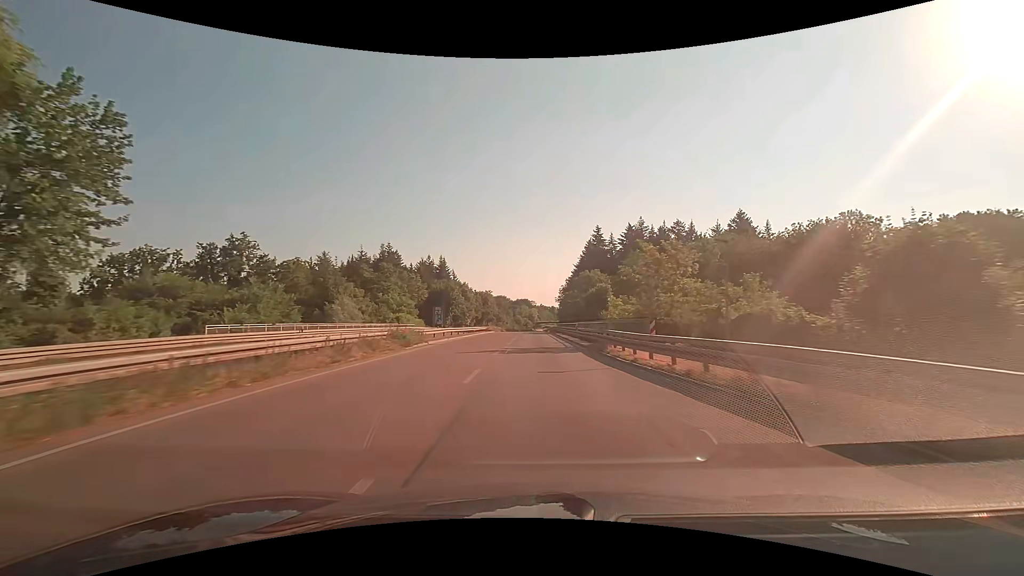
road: trunk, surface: asphalt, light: Day
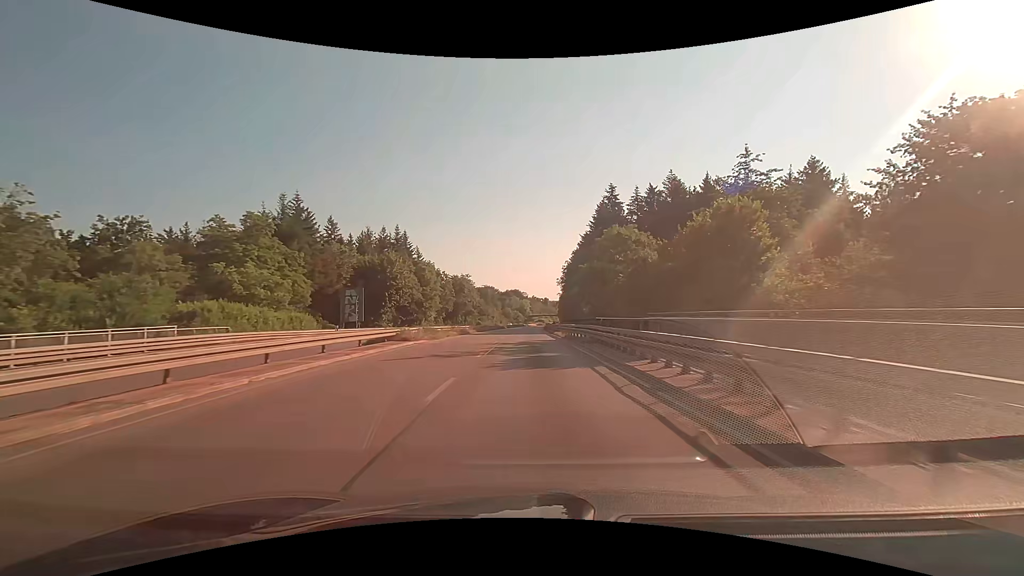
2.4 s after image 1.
(+0.4, +47.2) m; +1°
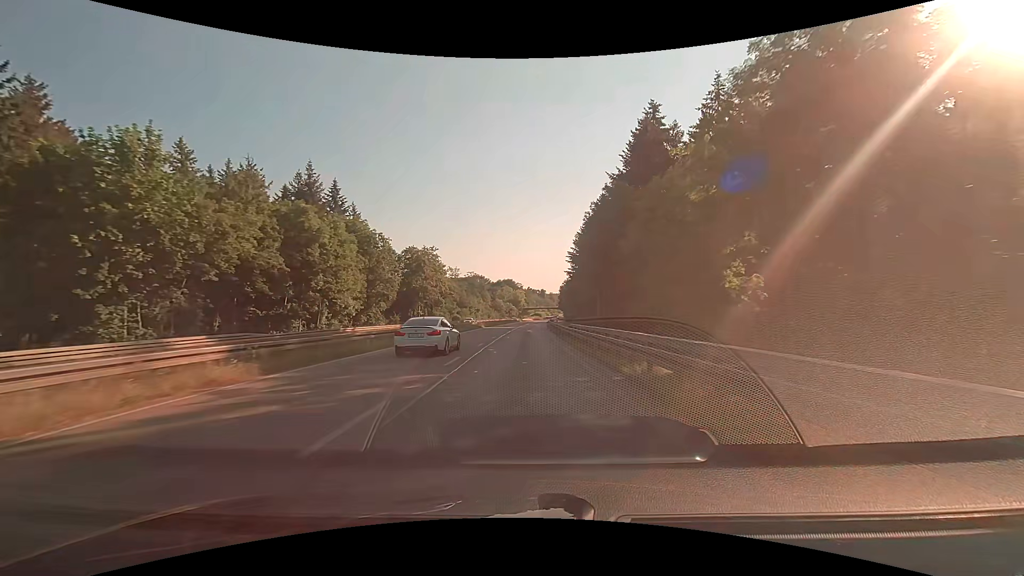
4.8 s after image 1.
(+0.3, +47.9) m; +1°
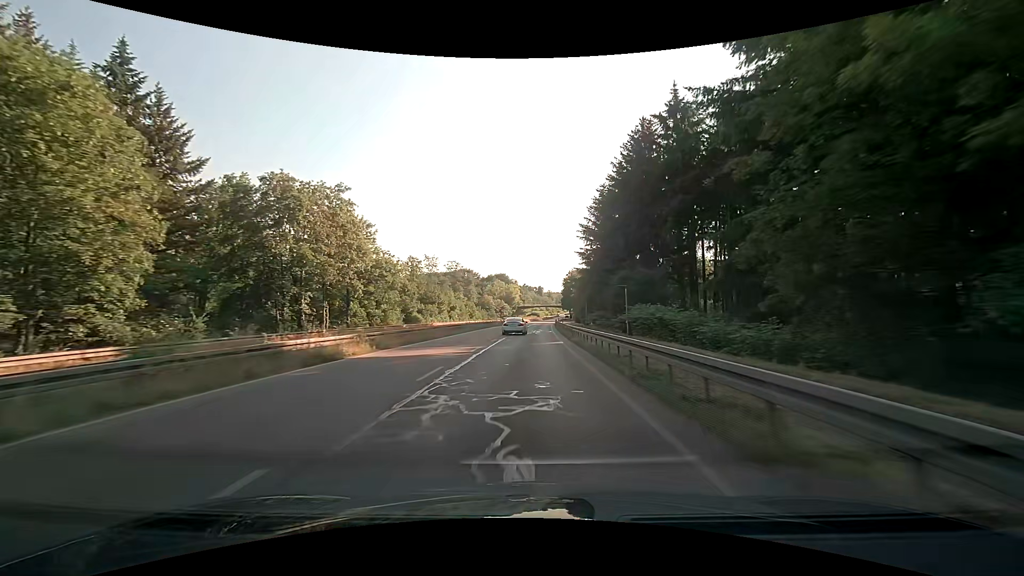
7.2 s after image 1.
(+0.1, +48.2) m; 0°
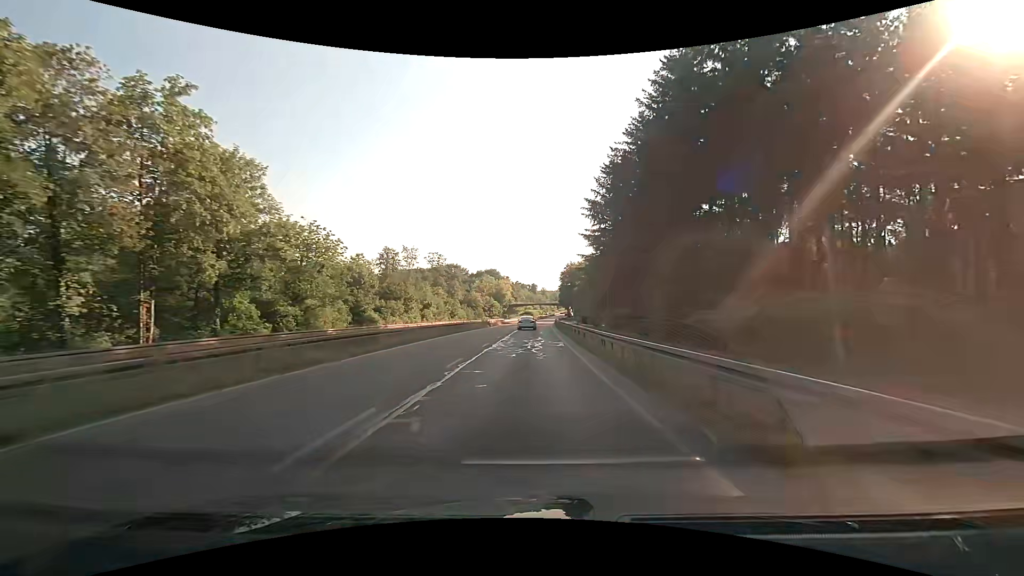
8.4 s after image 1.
(+0.1, +23.9) m; +1°
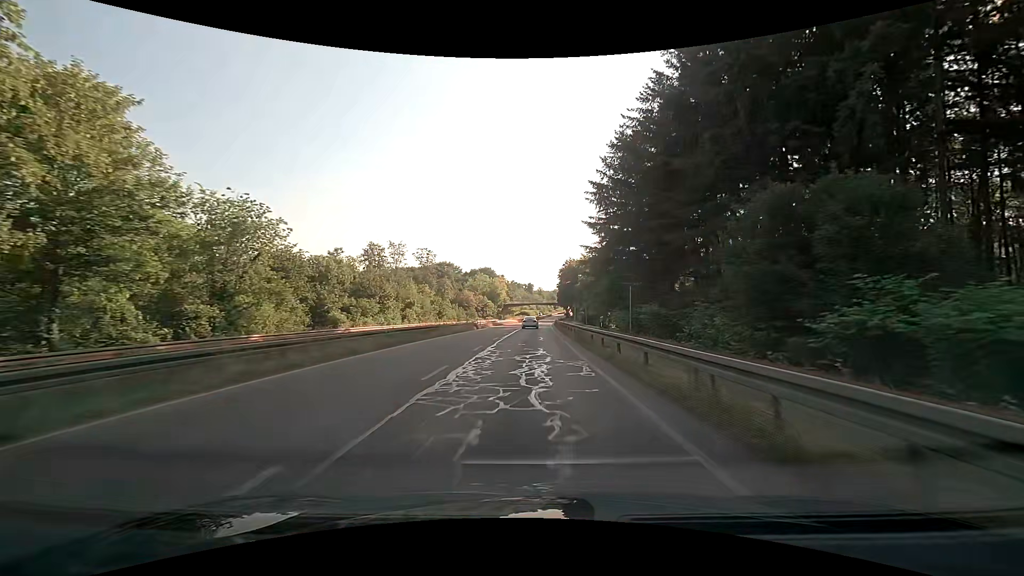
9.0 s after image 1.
(0.0, +11.9) m; +1°
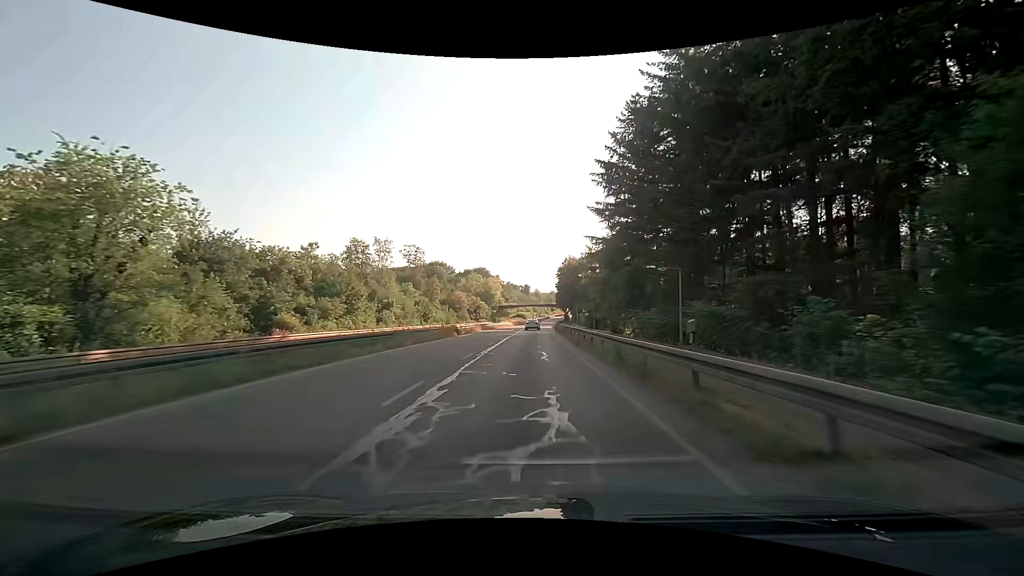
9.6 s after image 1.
(-0.1, +11.8) m; 0°
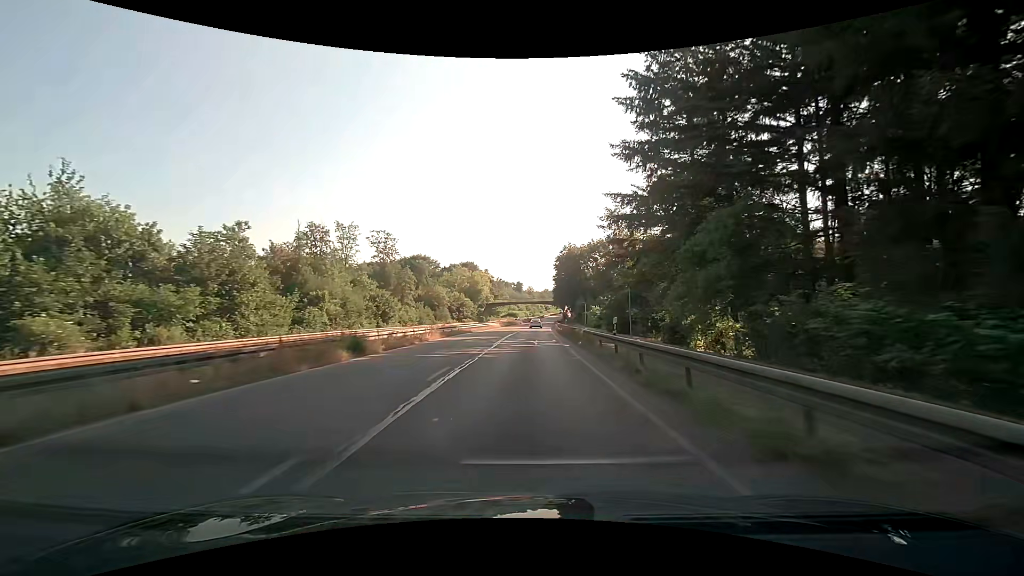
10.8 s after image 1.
(+0.2, +23.7) m; +1°
